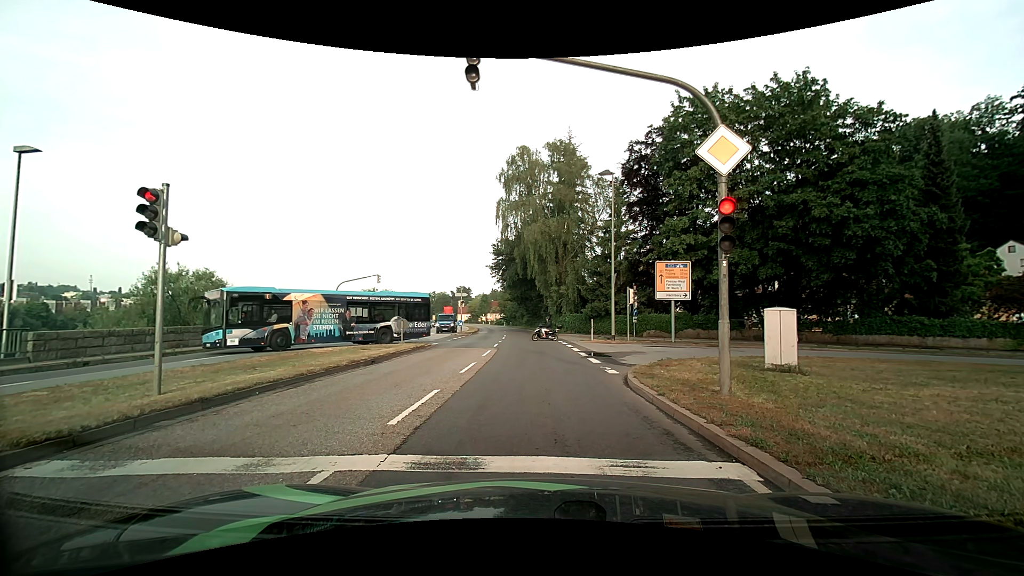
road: primary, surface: asphalt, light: Day
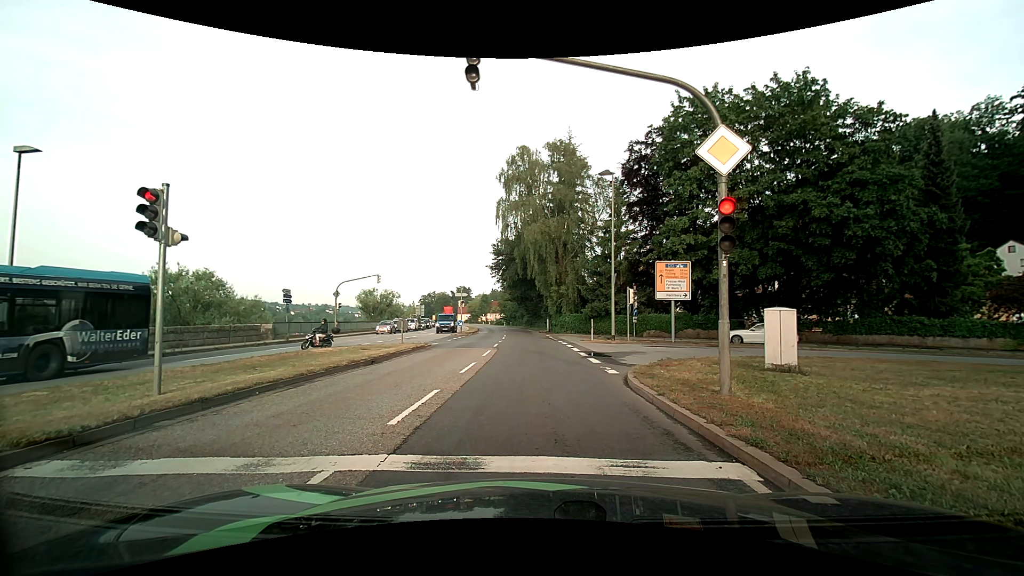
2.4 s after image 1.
(0.0, 0.0) m; 0°
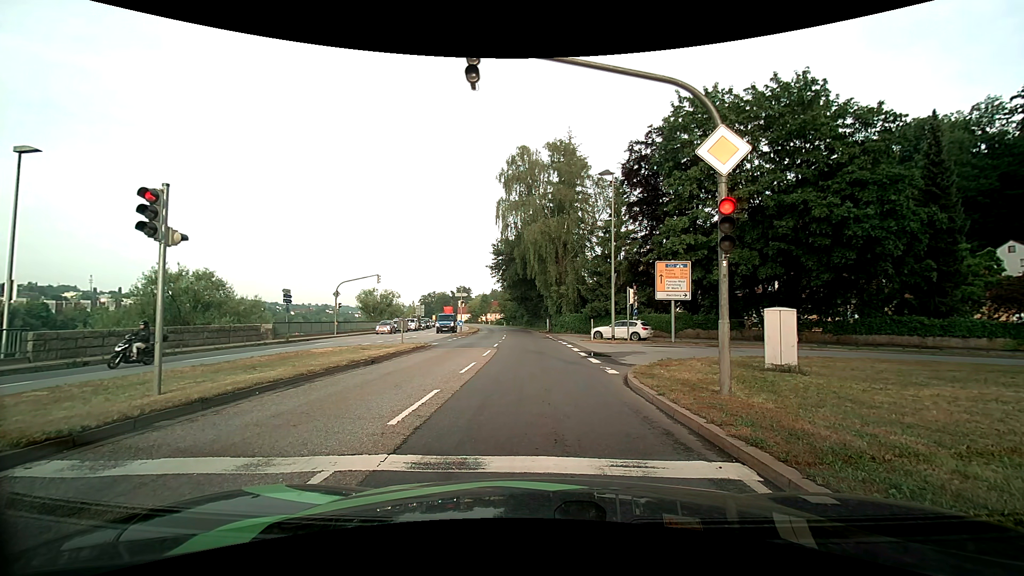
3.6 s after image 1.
(0.0, 0.0) m; 0°
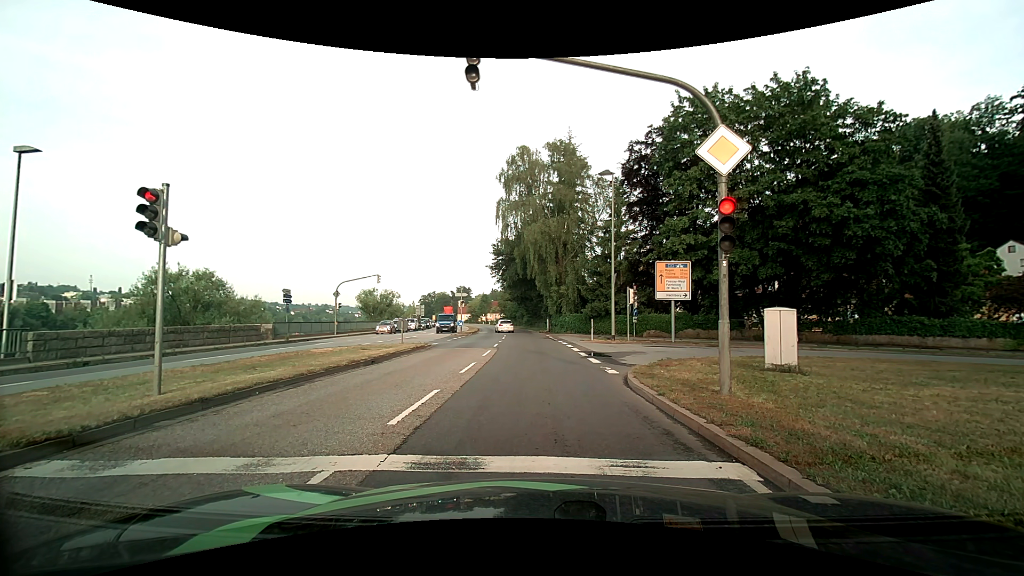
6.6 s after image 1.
(0.0, 0.0) m; 0°
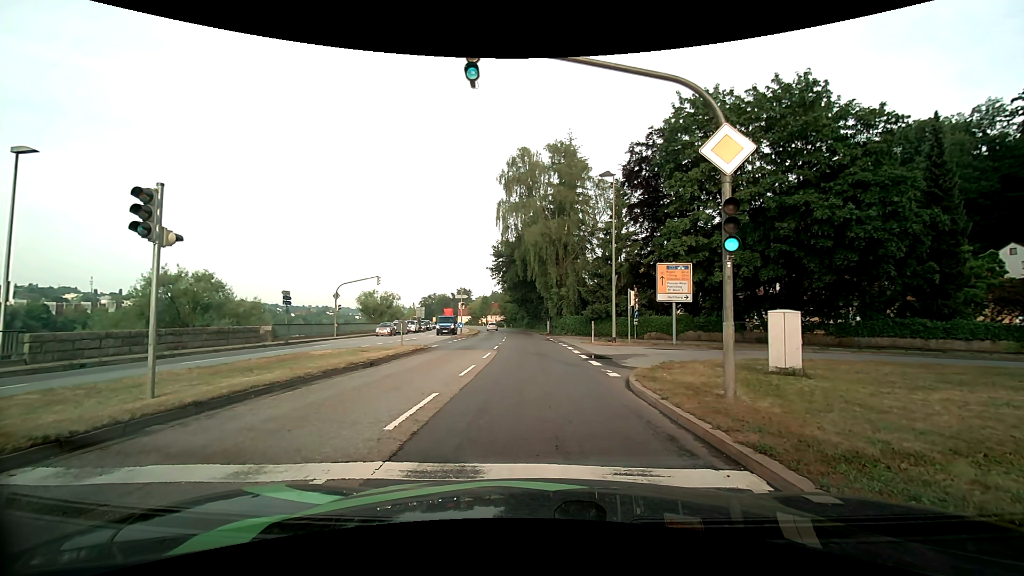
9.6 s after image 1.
(0.0, +0.2) m; 0°
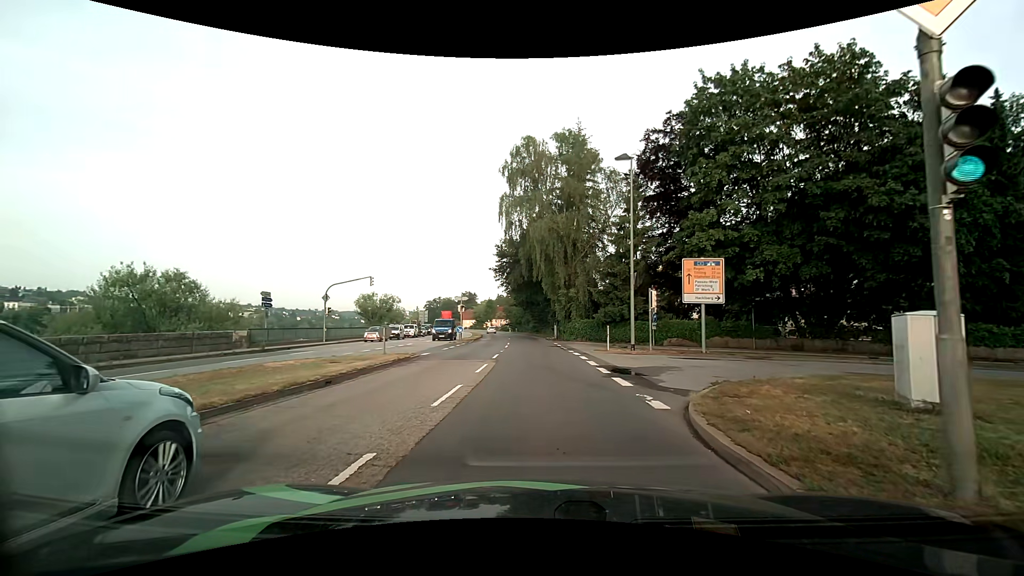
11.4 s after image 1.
(-0.1, +4.3) m; -2°
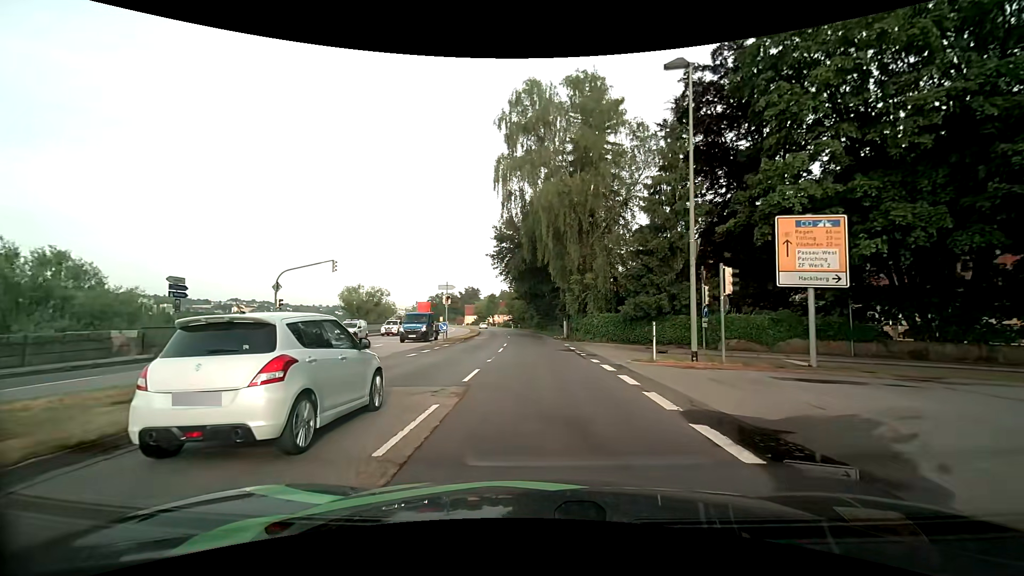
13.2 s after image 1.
(+0.1, +9.7) m; +1°
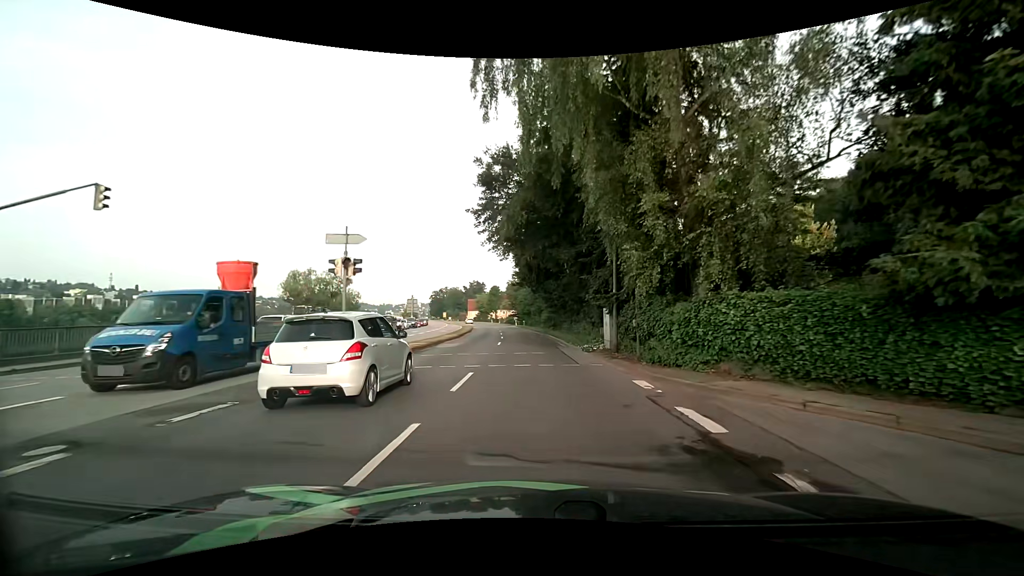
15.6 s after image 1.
(-0.2, +20.5) m; -1°
(0, +10) (0, +20) (-1, +30) (-1, +40) (-2, +50) (-3, +60) (-4, +70) (-5, +80) (-7, +90) (-8, +100) m
